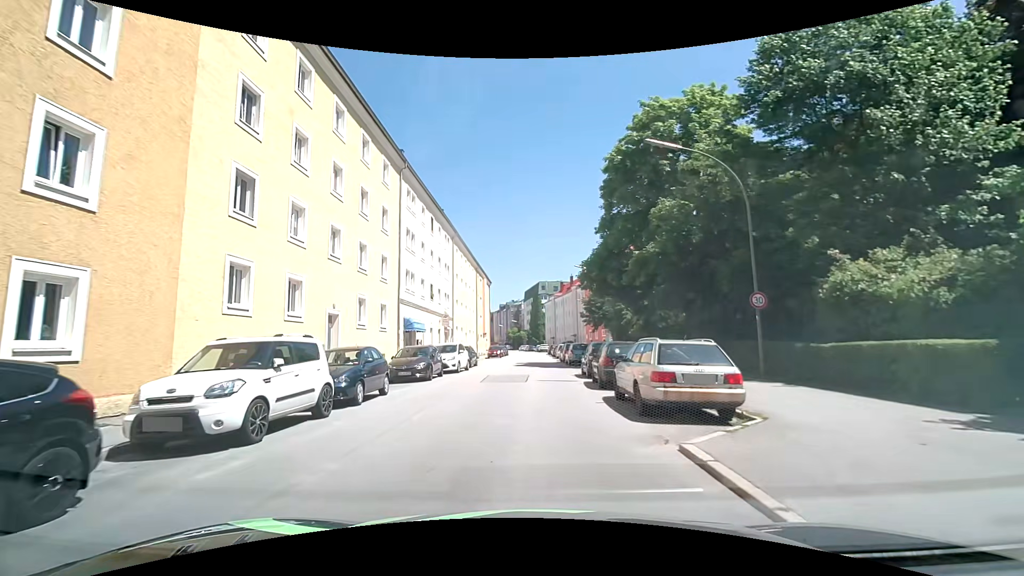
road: tertiary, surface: asphalt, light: Day
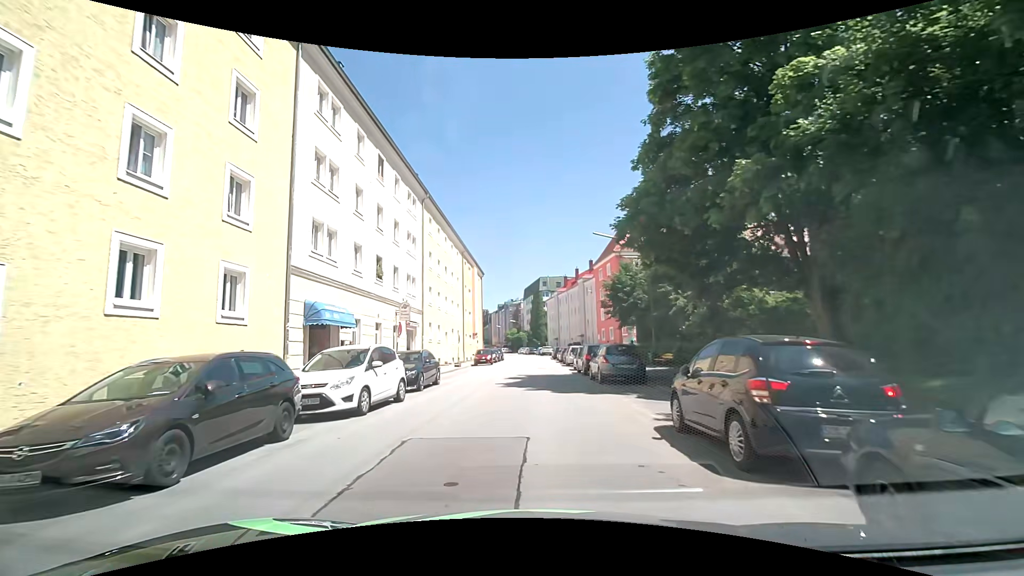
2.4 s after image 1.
(-0.1, +14.8) m; -1°
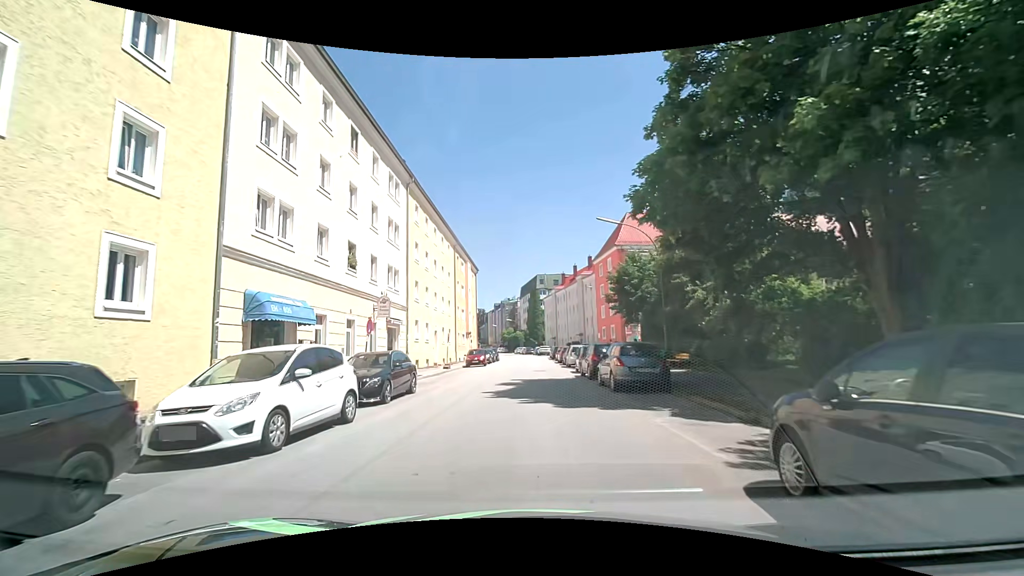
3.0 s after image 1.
(0.0, +3.7) m; +1°
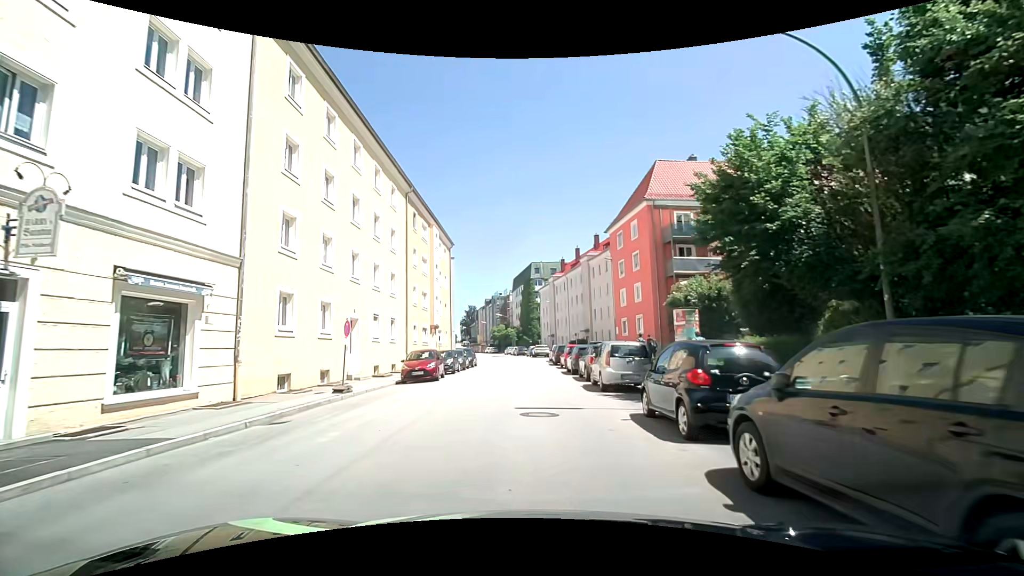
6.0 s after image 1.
(+0.1, +18.8) m; +2°
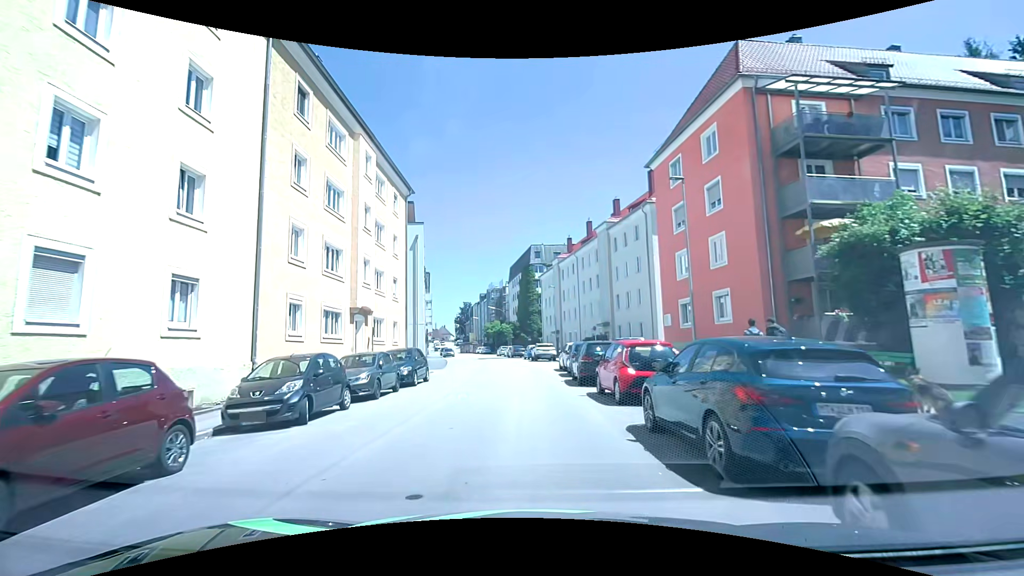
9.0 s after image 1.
(-0.5, +19.2) m; -1°
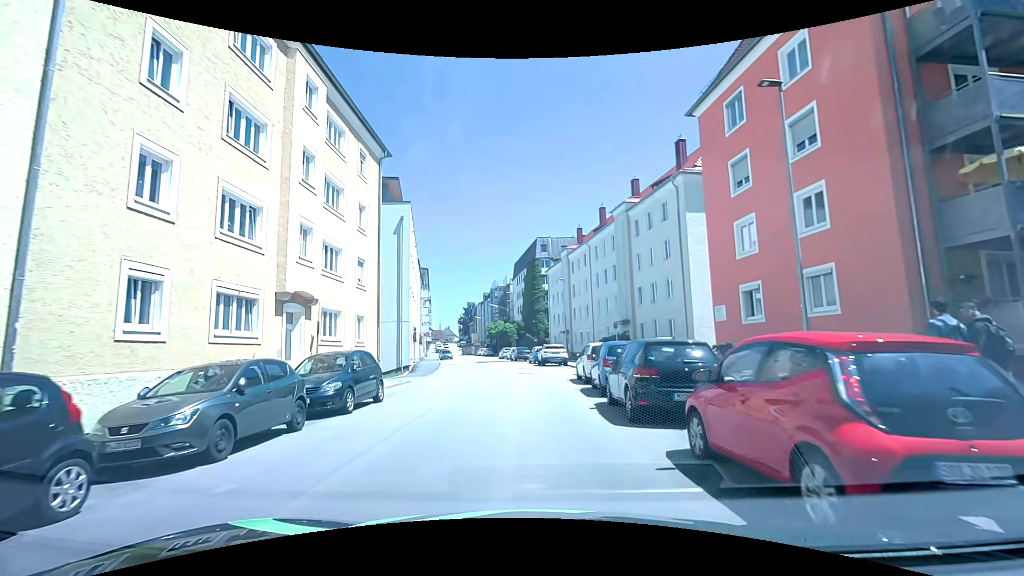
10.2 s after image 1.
(-0.1, +7.8) m; 0°
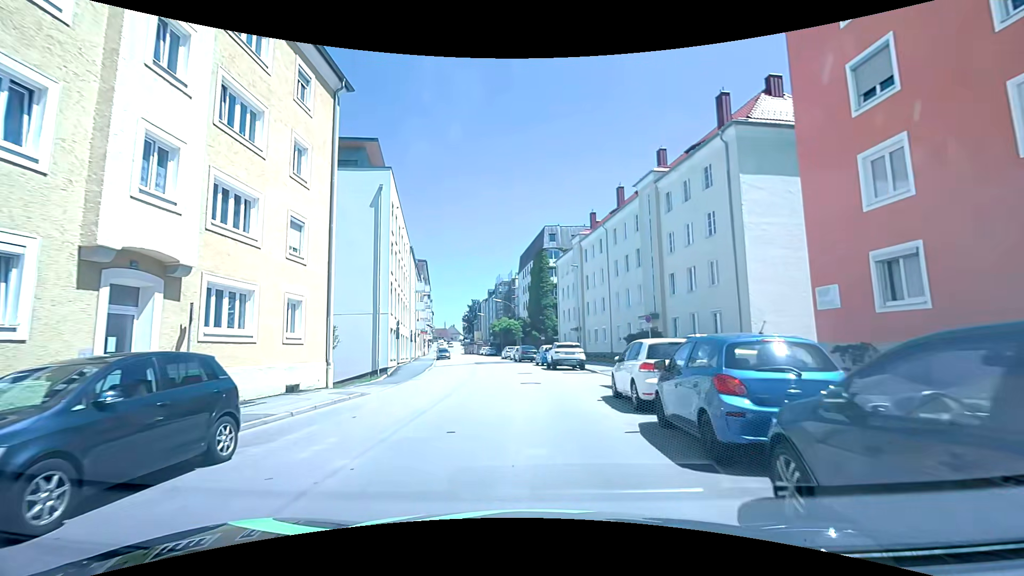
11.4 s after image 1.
(-0.2, +7.8) m; -1°
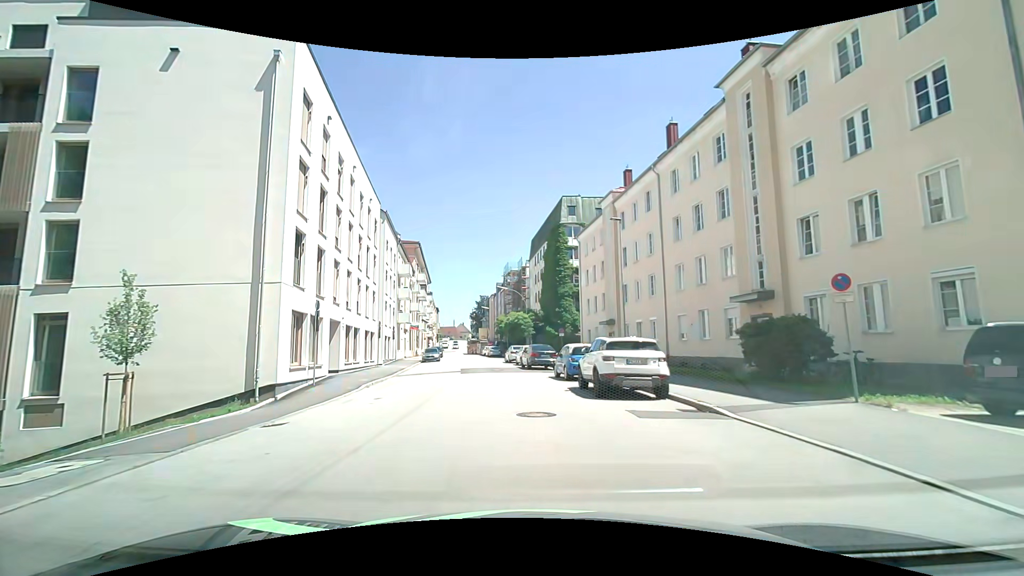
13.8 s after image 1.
(-0.2, +15.6) m; -2°
(0, +10) (-1, +20) (-2, +30) (-3, +40) (-5, +50) (-6, +60) (-8, +69) (-9, +79) (-11, +89) (-14, +99) m
